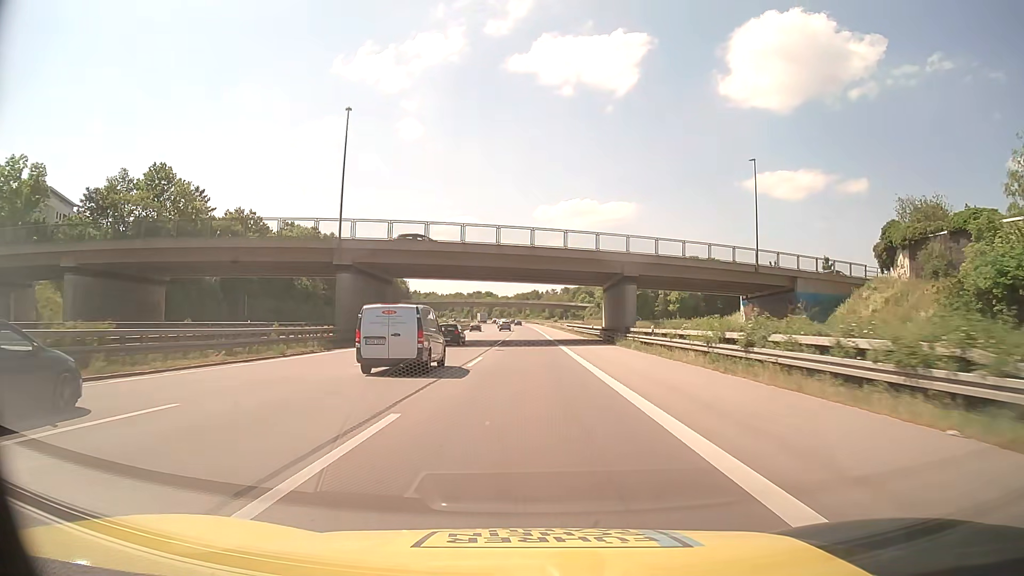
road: motorway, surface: asphalt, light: Day
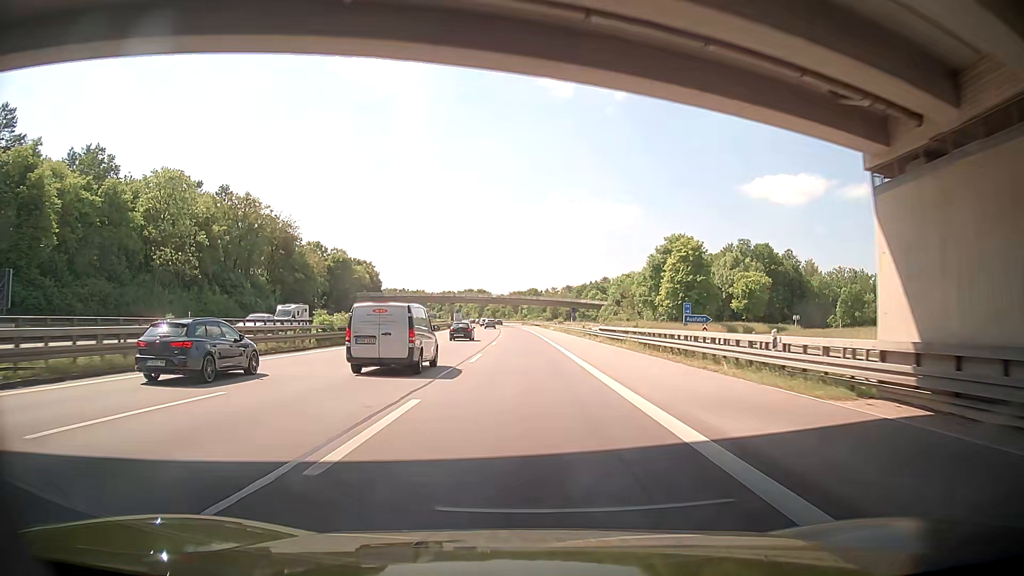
(+0.2, +52.1) m; 0°
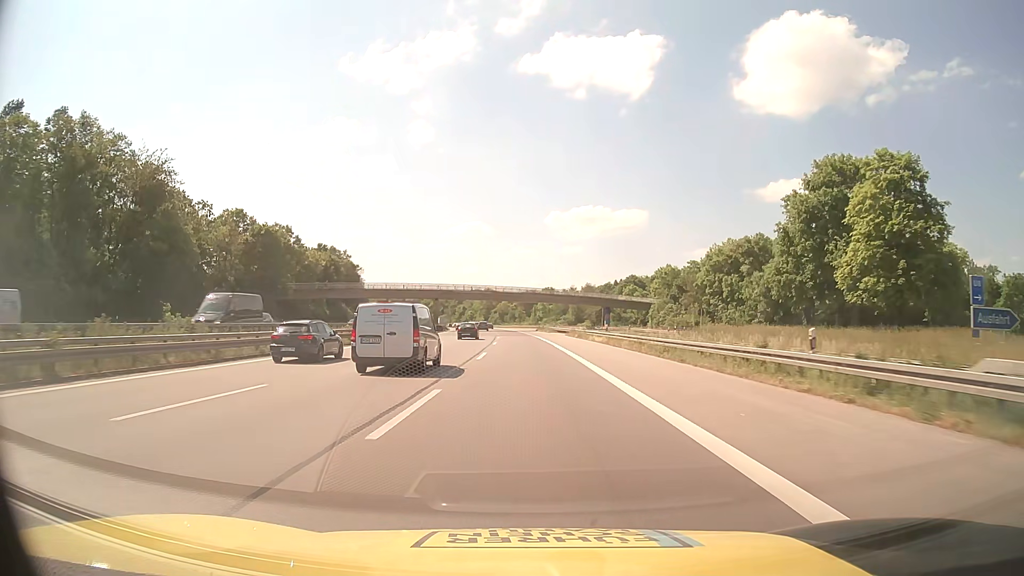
(-0.3, +52.4) m; -1°
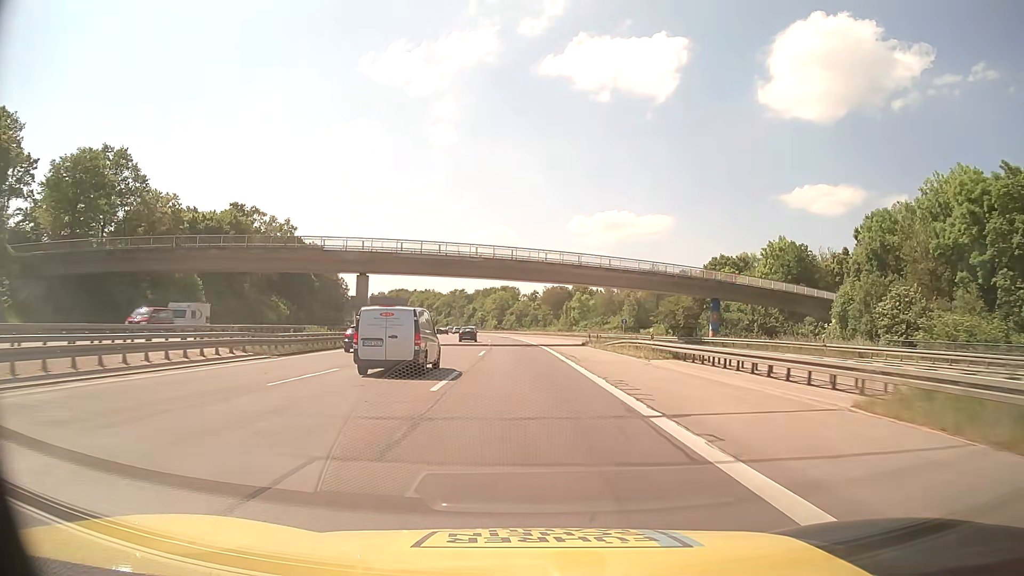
(-0.8, +65.6) m; -2°
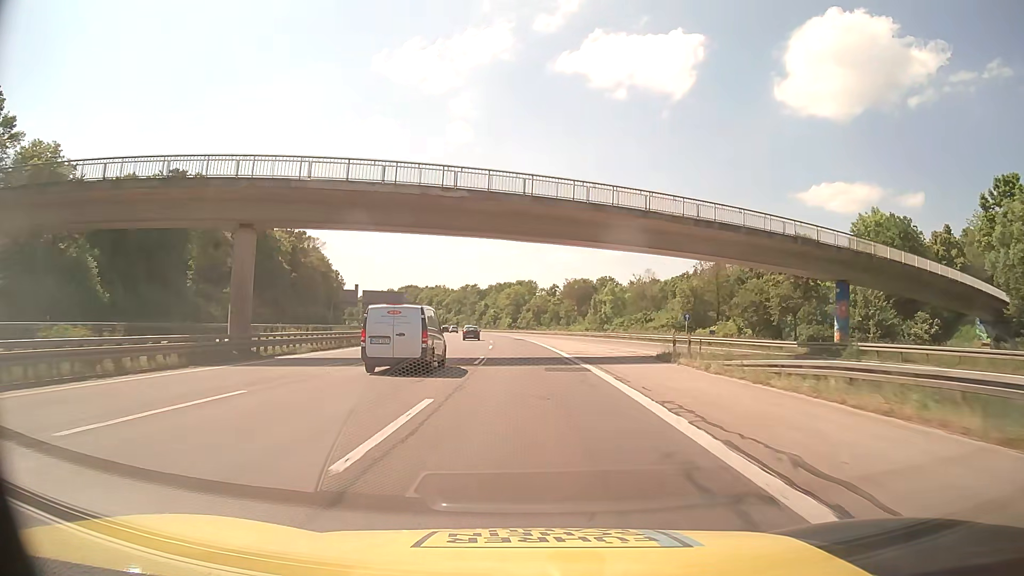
(-0.3, +26.4) m; -1°
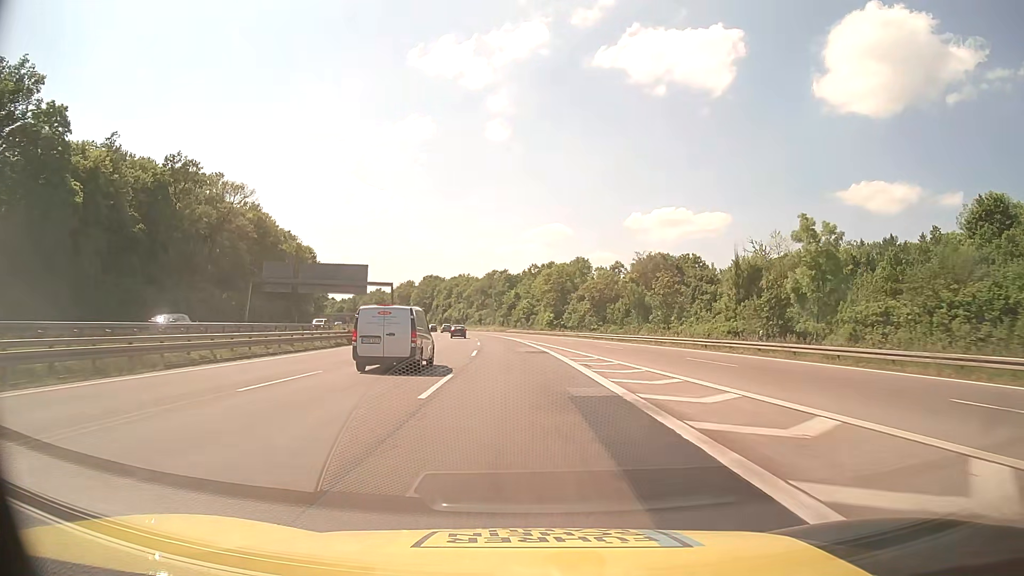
(-1.7, +66.0) m; -3°
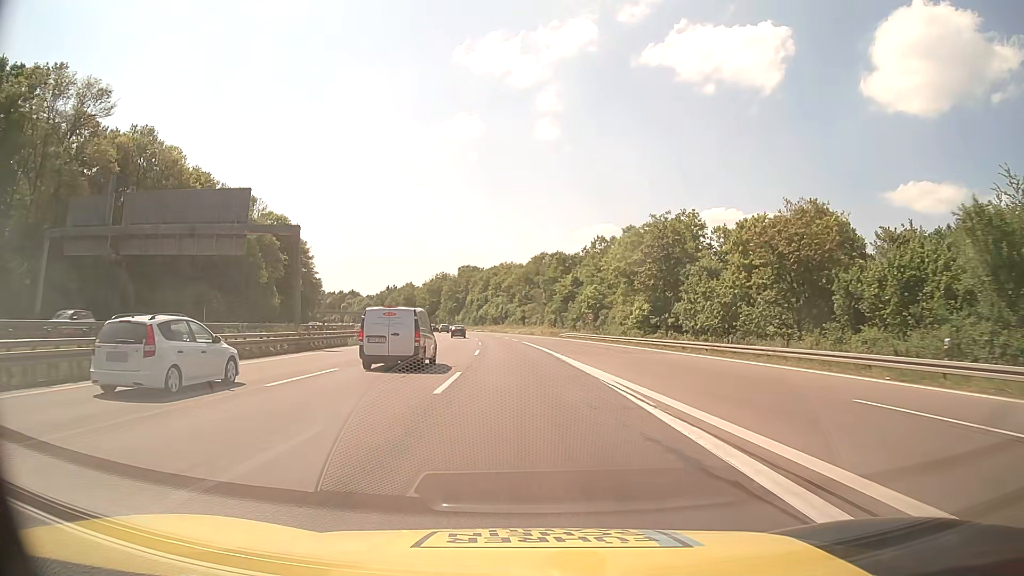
(-2.1, +52.9) m; -4°
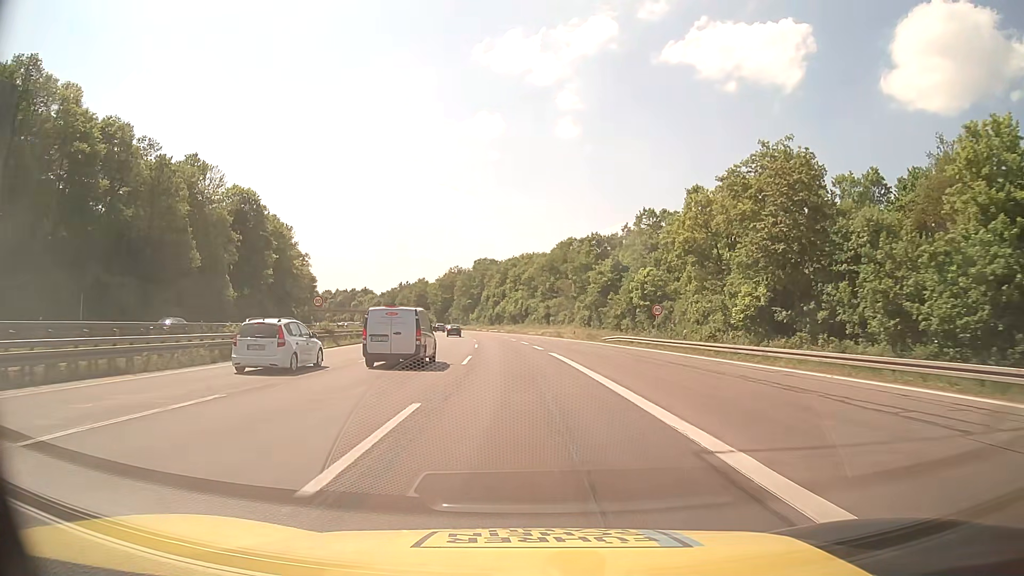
(-0.4, +26.5) m; -2°
(0, +10) (0, +20) (-1, +30) (-1, +40) (-2, +50) (-3, +60) (-4, +70) (-5, +80) (-6, +90) (-7, +100) m
